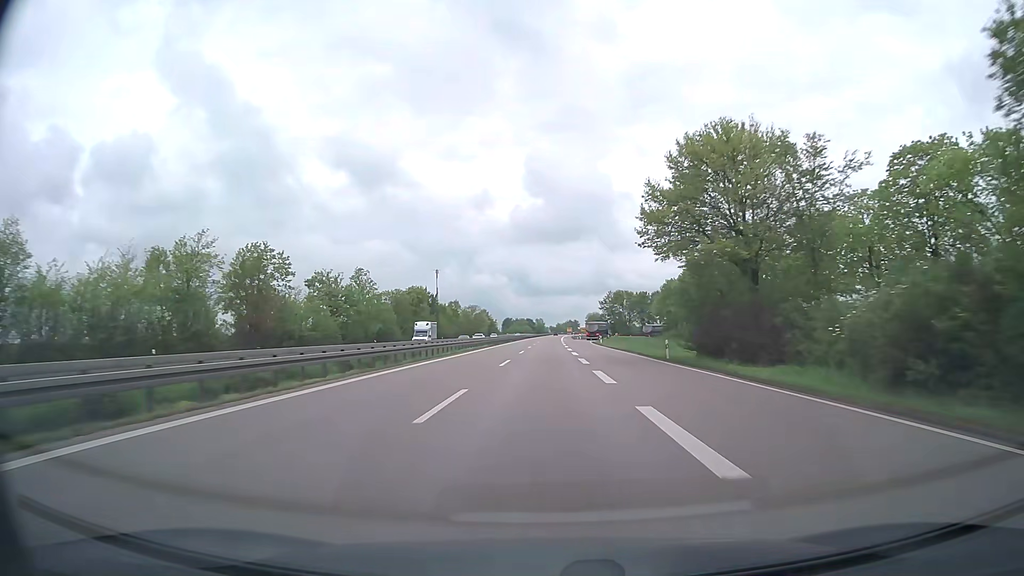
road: trunk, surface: asphalt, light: Day
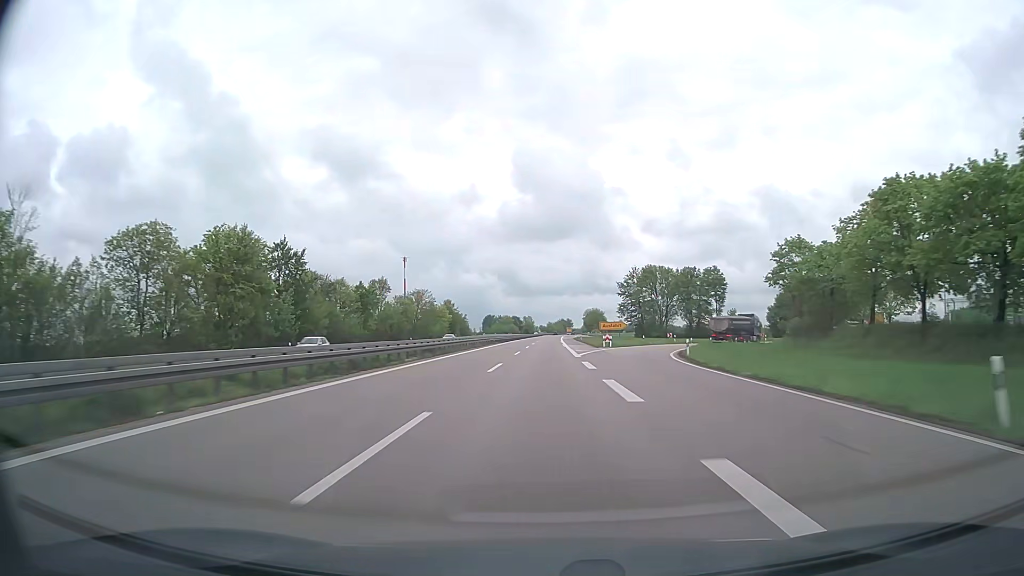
(+0.6, +77.3) m; +1°
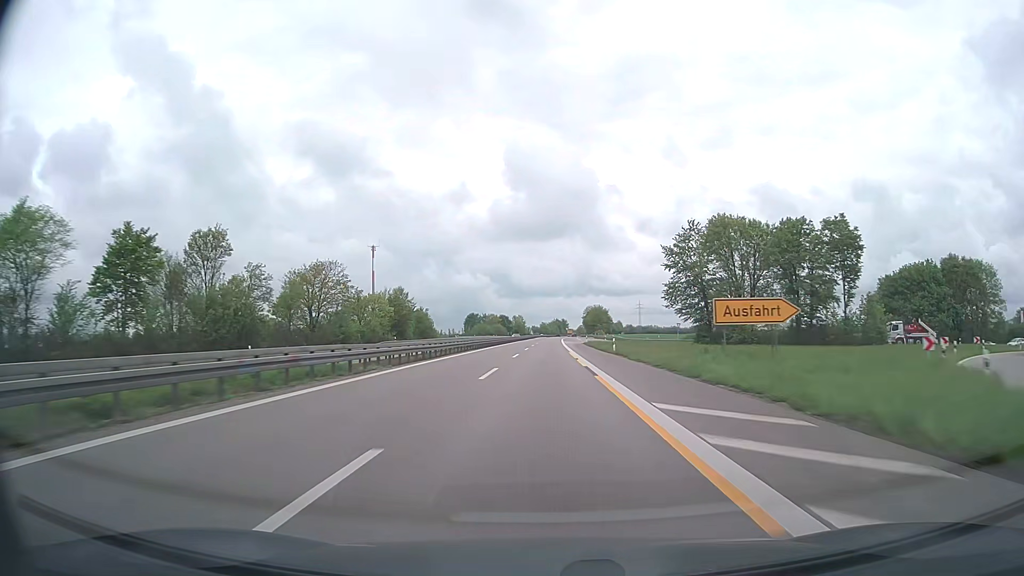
(+0.3, +57.9) m; +1°
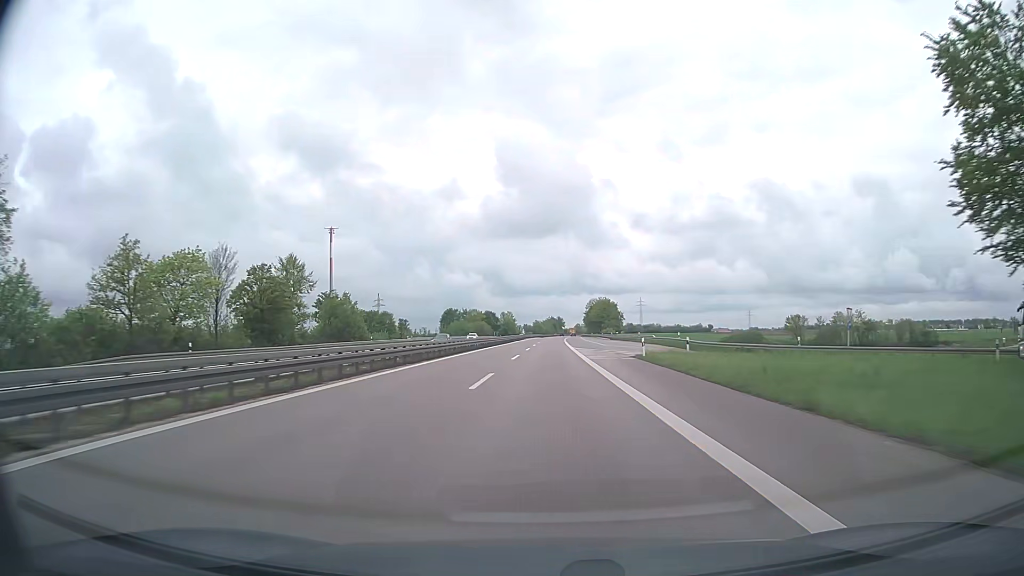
(+0.2, +58.0) m; 0°
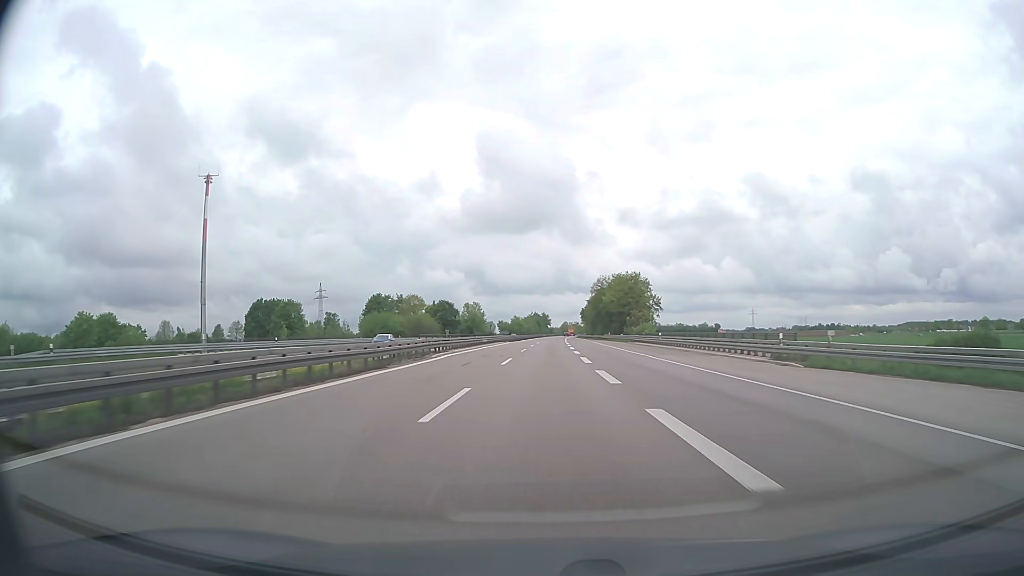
(+1.1, +96.6) m; +1°
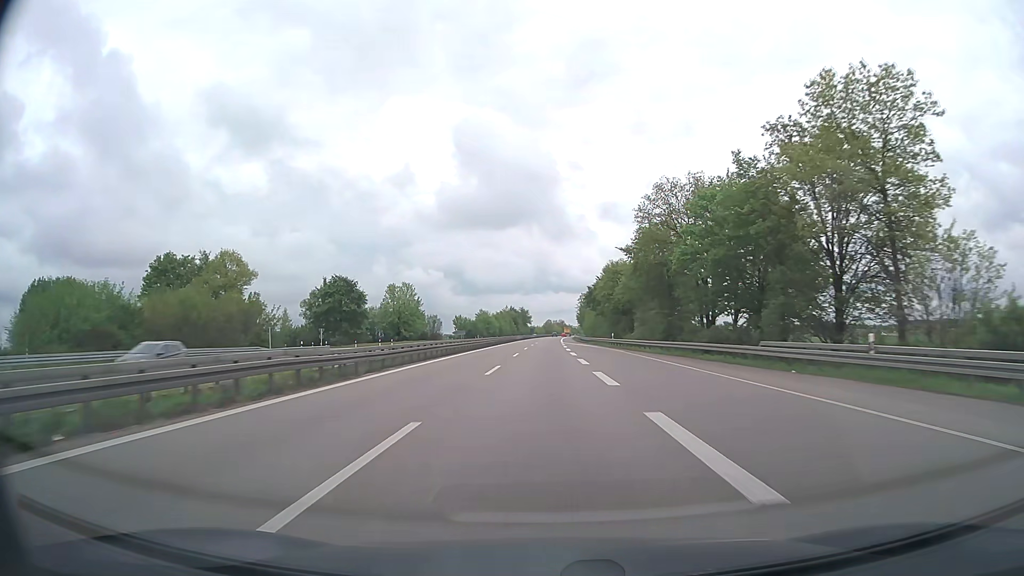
(+1.1, +96.6) m; +1°
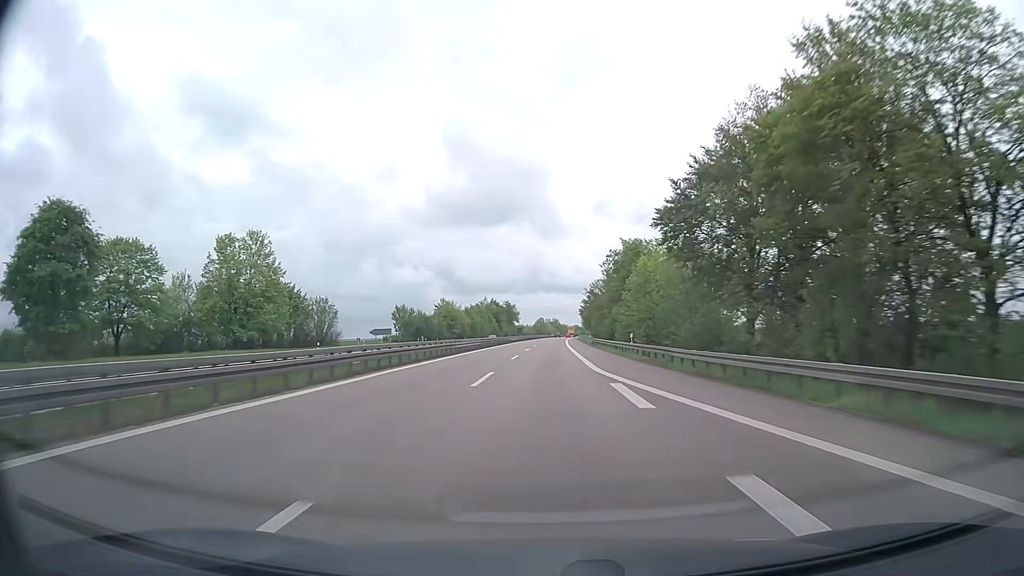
(+0.4, +77.4) m; +1°
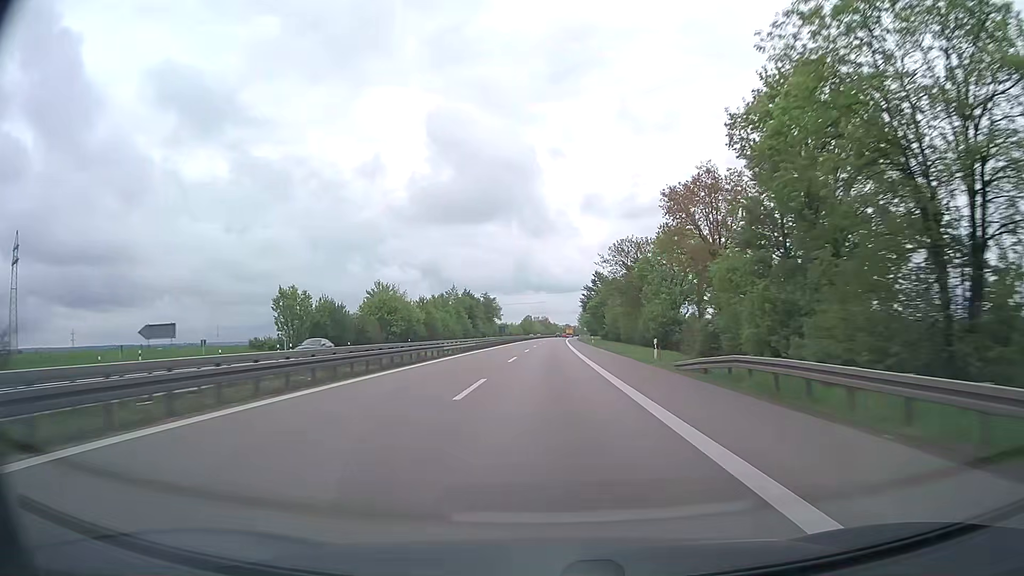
(+0.4, +58.1) m; +1°
(0, +10) (0, +20) (0, +30) (0, +40) (0, +50) (+1, +60) (+1, +70) (+1, +80) (+1, +90) (+2, +100) m
